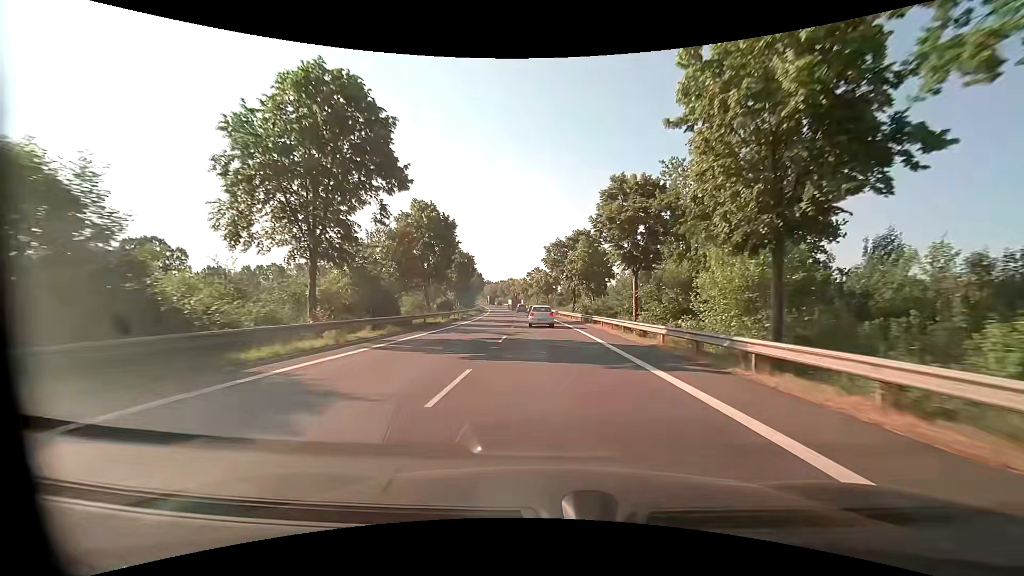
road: primary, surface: asphalt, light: Day
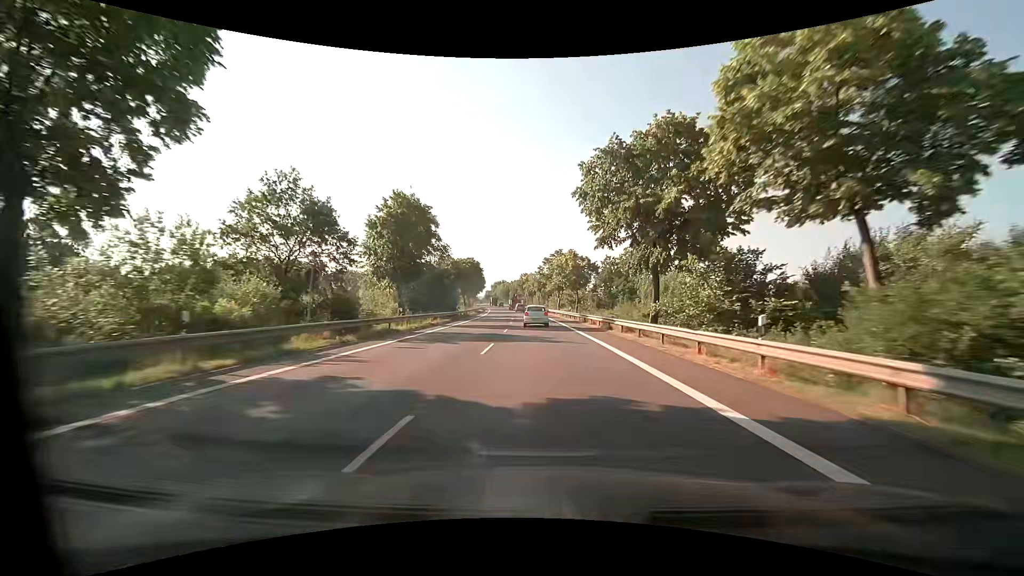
(-0.8, +40.7) m; -2°
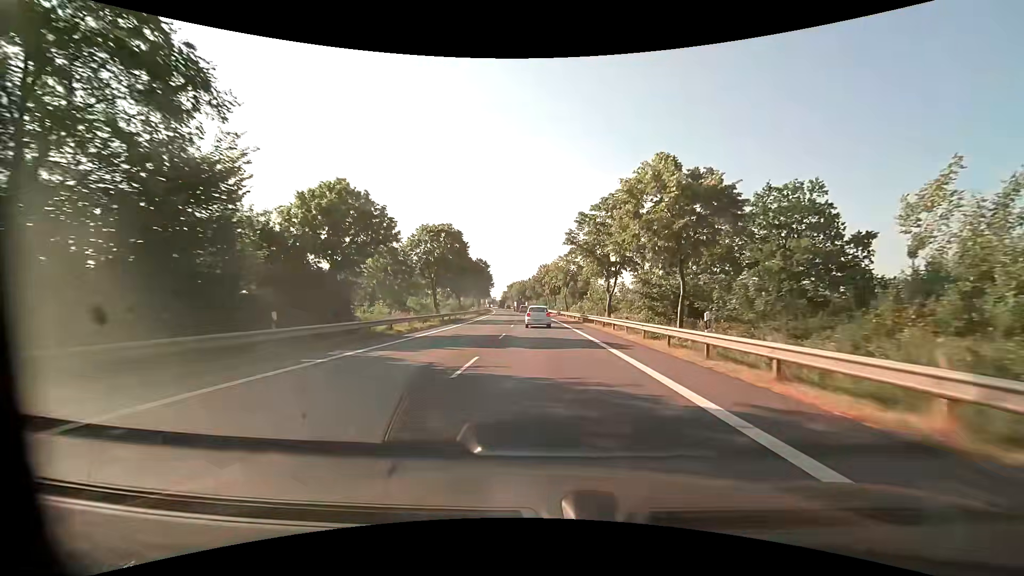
(-0.9, +40.8) m; -2°
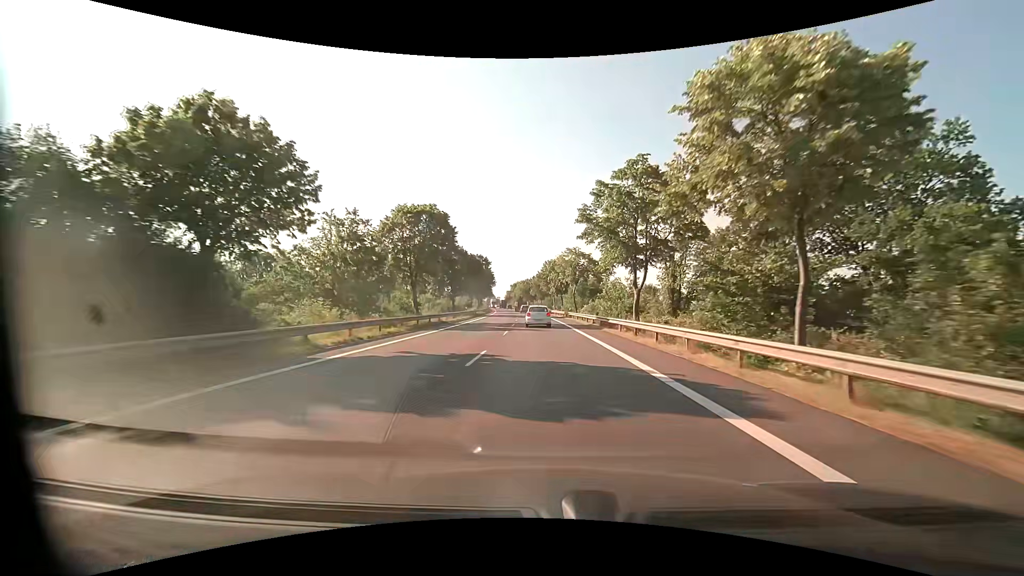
(-0.1, +10.2) m; -1°
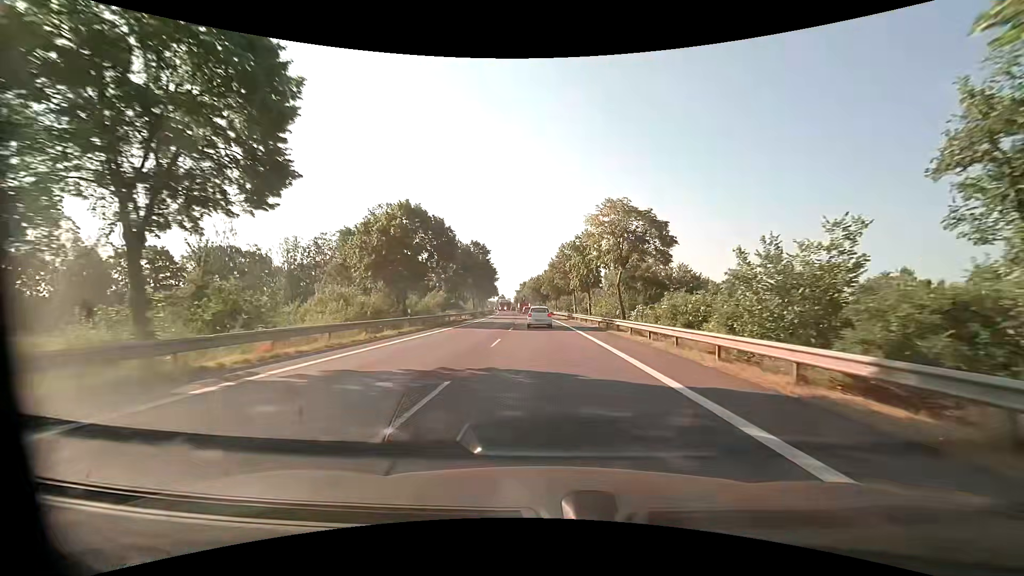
(-0.3, +30.6) m; -1°
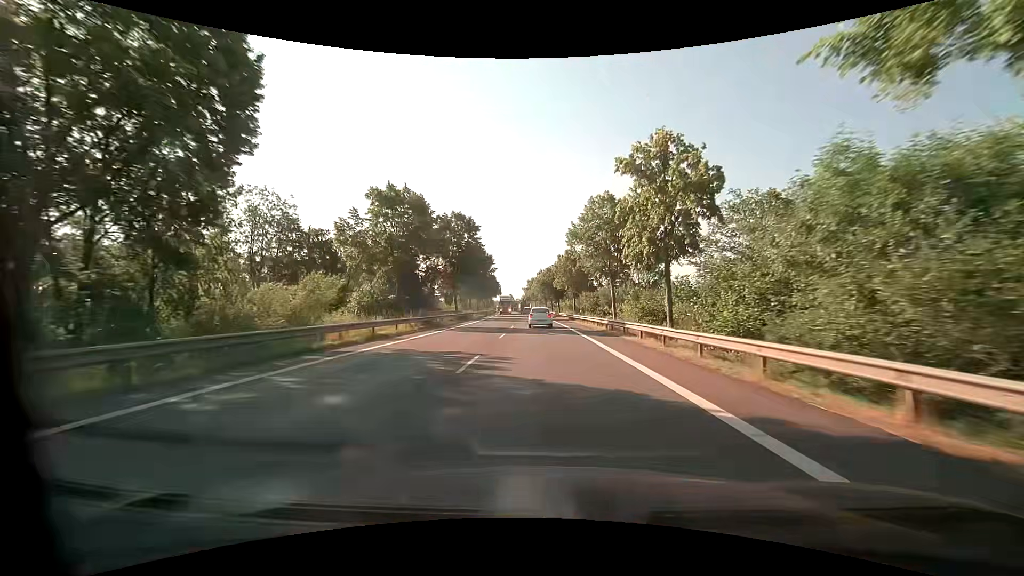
(-0.4, +30.9) m; -1°
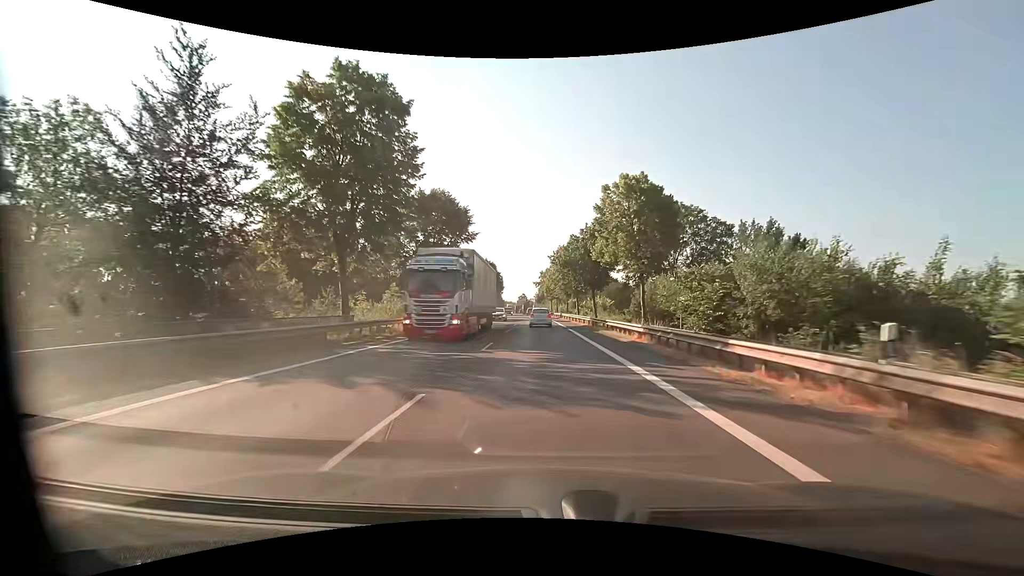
(-0.6, +42.8) m; -2°
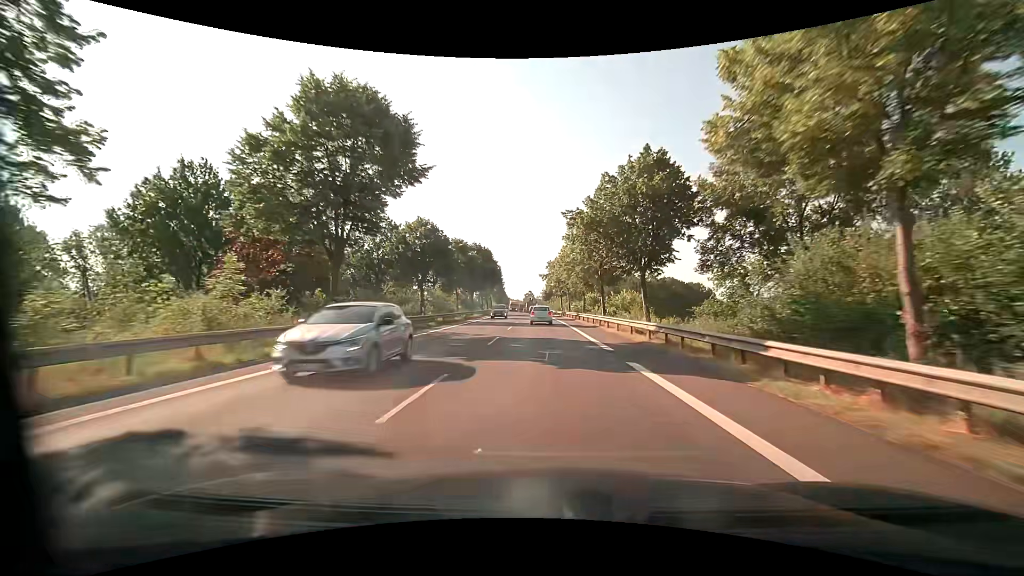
(-0.1, +22.2) m; -1°
(0, +10) (0, +20) (0, +30) (0, +40) (-1, +50) (-1, +60) (-1, +70) (-2, +80) (-2, +90) (-3, +100) m
